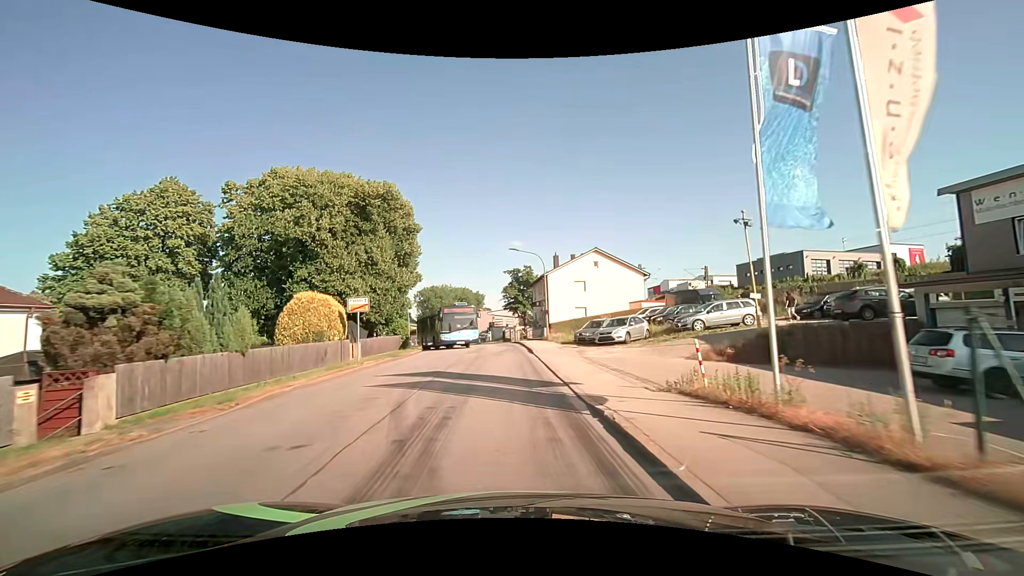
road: unclassified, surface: asphalt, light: Day
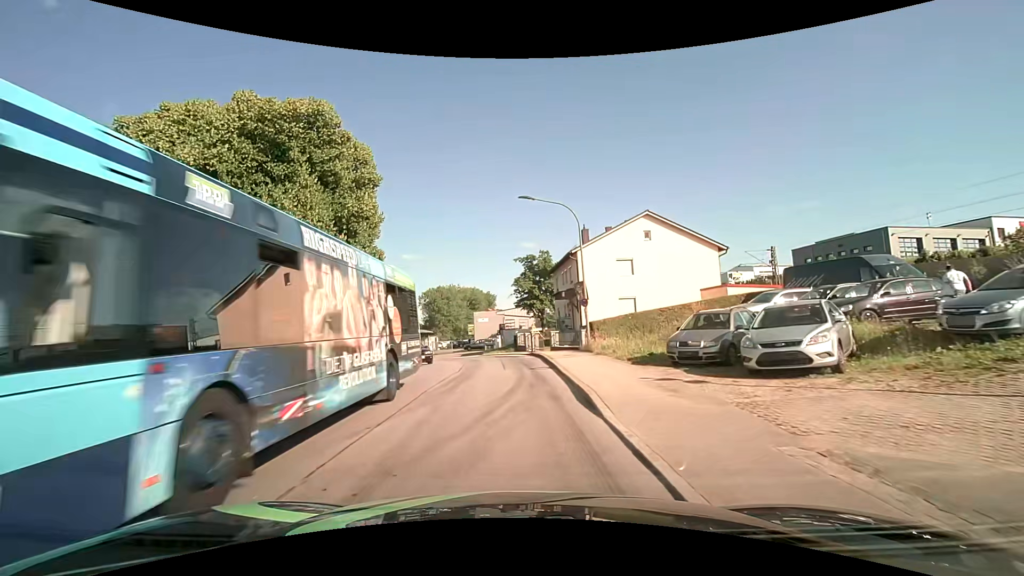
(-0.3, +16.1) m; -1°
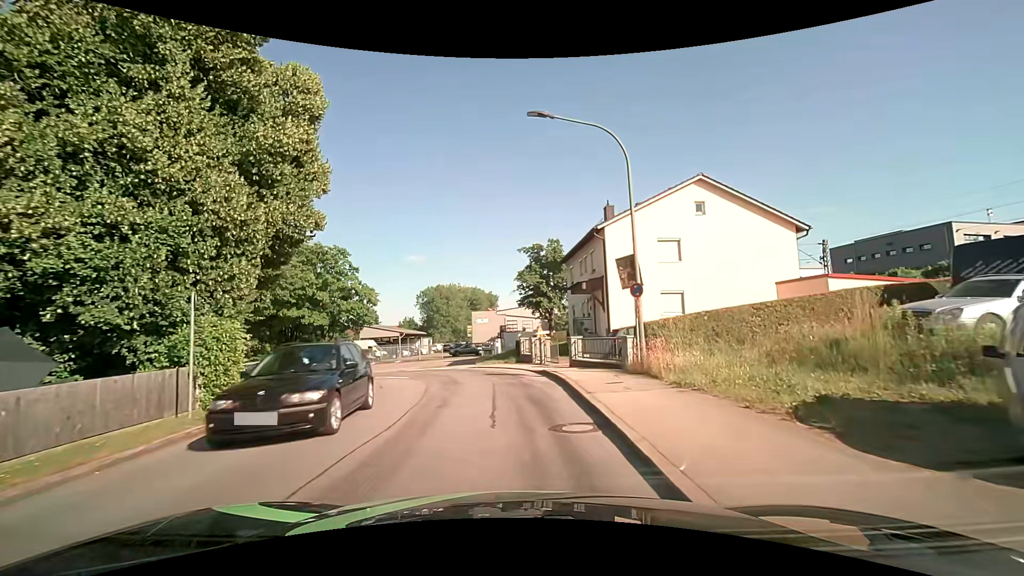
(-0.2, +9.3) m; -1°
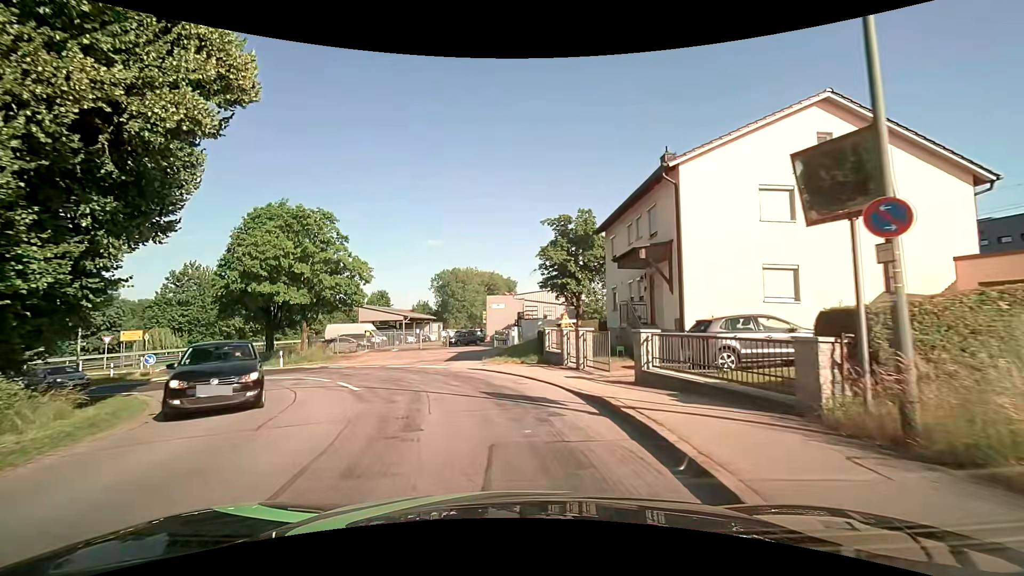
(-0.1, +8.4) m; -3°
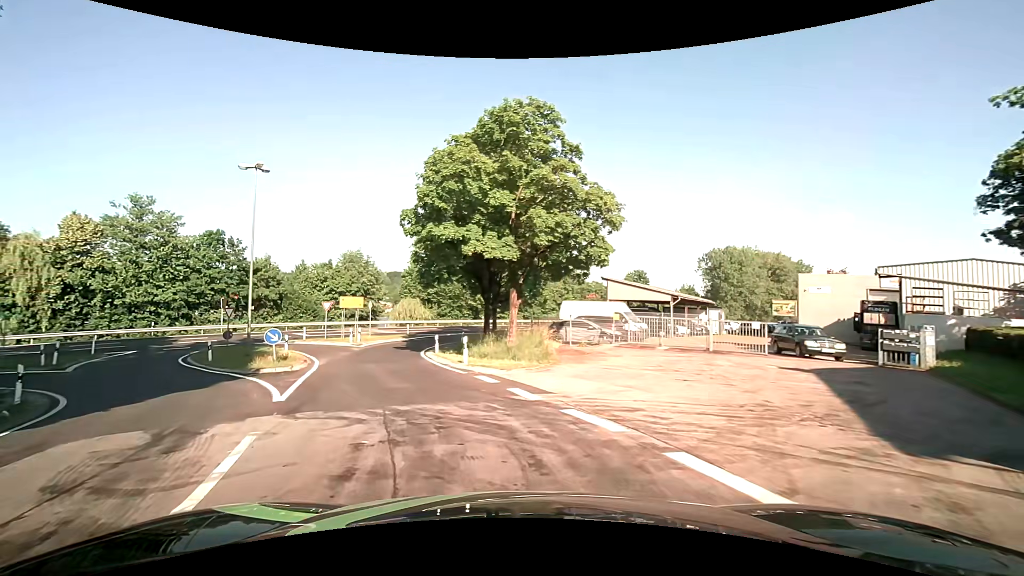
(-3.5, +17.7) m; -28°
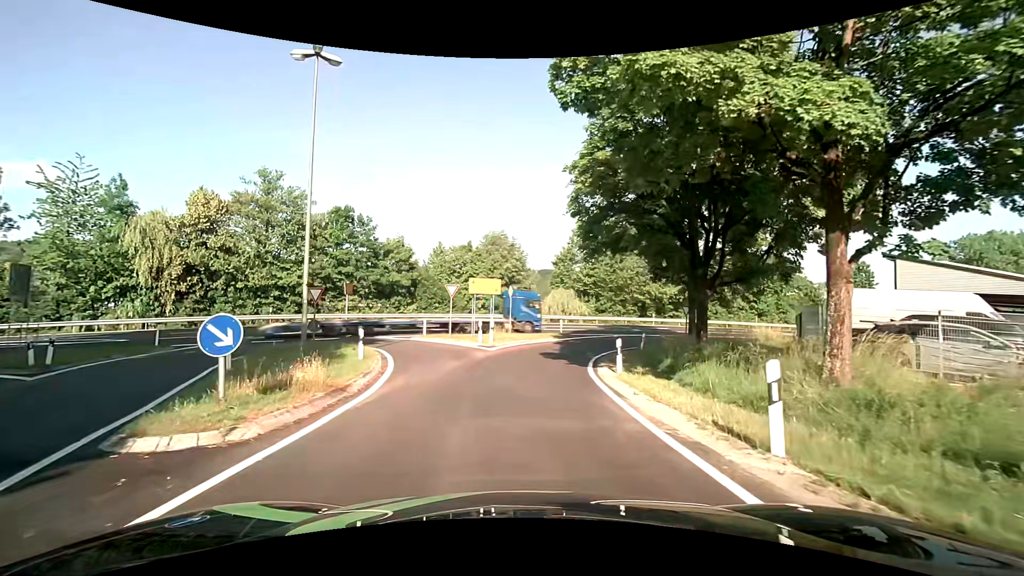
(-2.5, +13.3) m; -17°
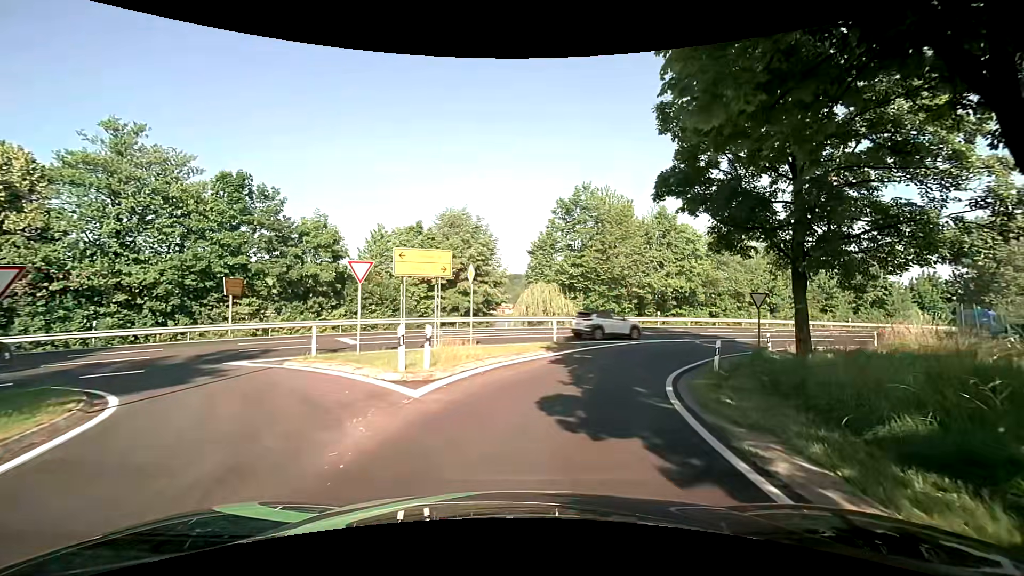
(-0.1, +13.3) m; +3°
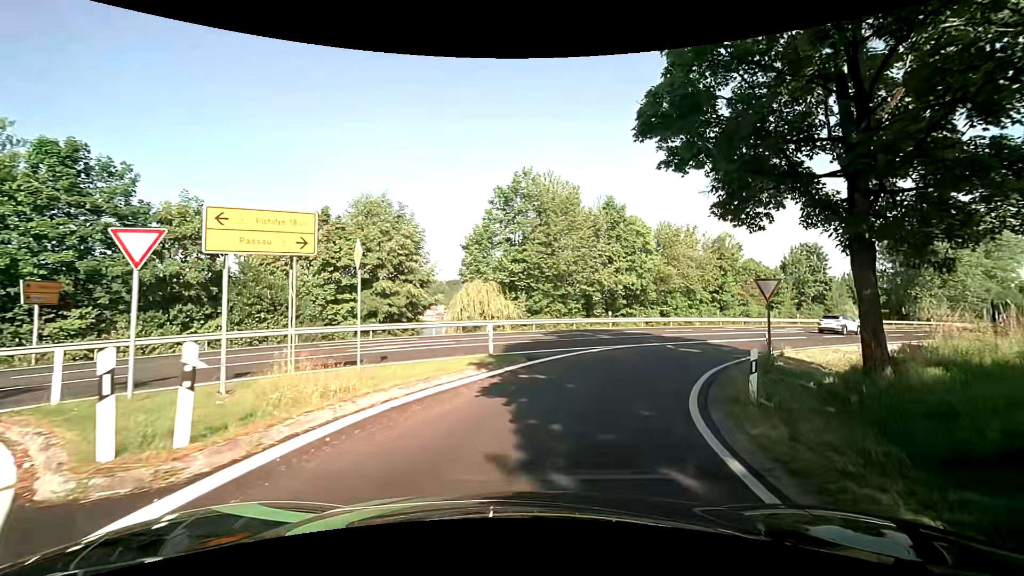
(+0.3, +6.4) m; +5°
(+1, +10) (+5, +19) (+12, +26) (+20, +32) (+28, +38) (+36, +44) (+44, +51) (+52, +57) (+59, +63) (+67, +69) m
